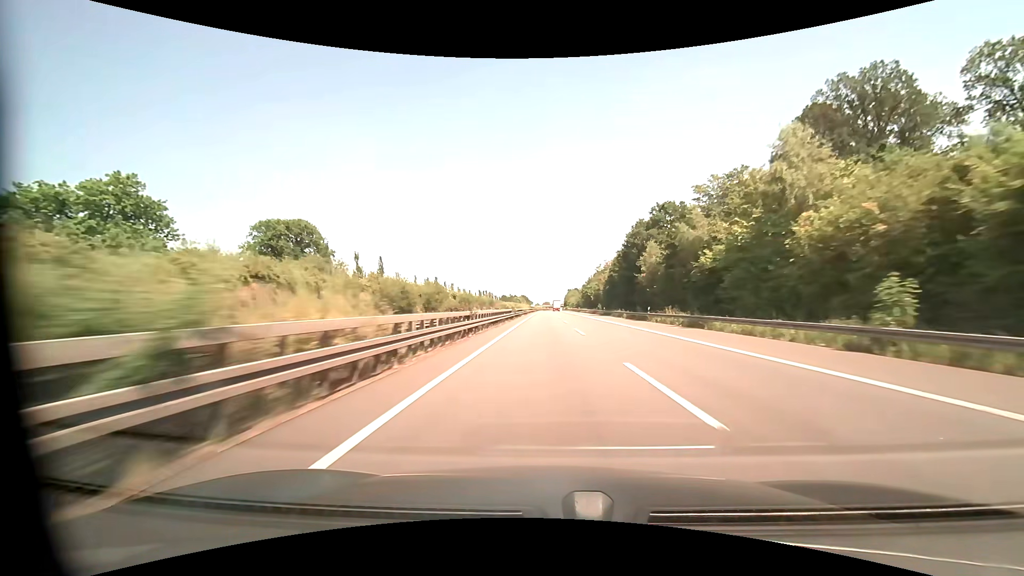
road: motorway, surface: asphalt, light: Day
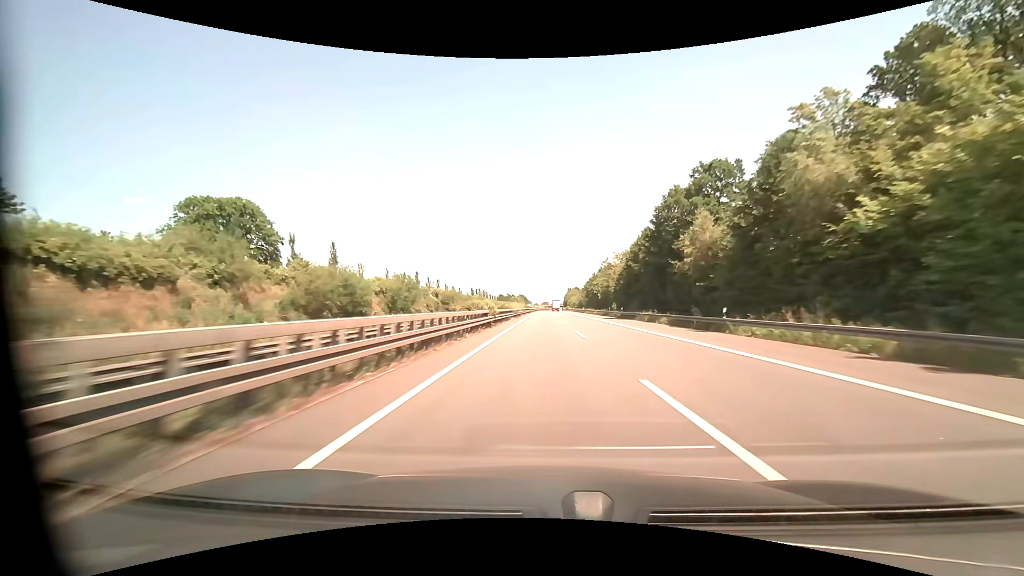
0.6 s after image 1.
(0.0, +20.7) m; 0°
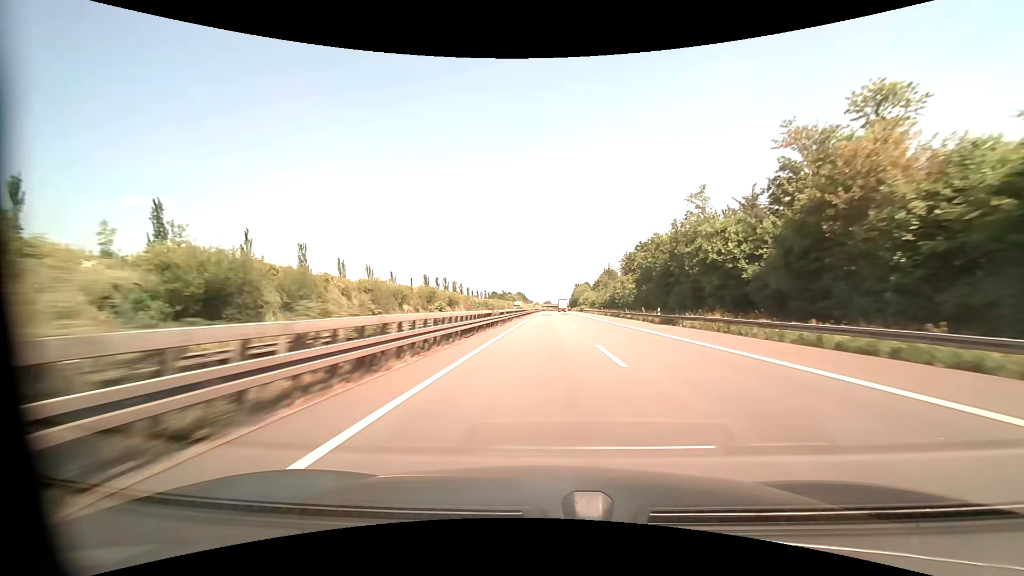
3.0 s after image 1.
(-0.1, +82.9) m; 0°
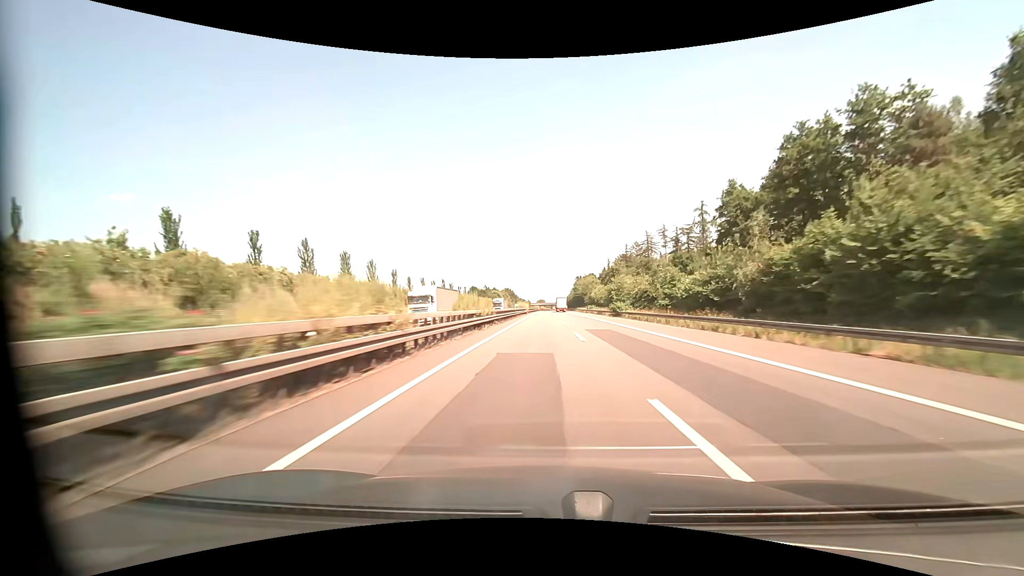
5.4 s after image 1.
(+0.6, +82.9) m; +1°
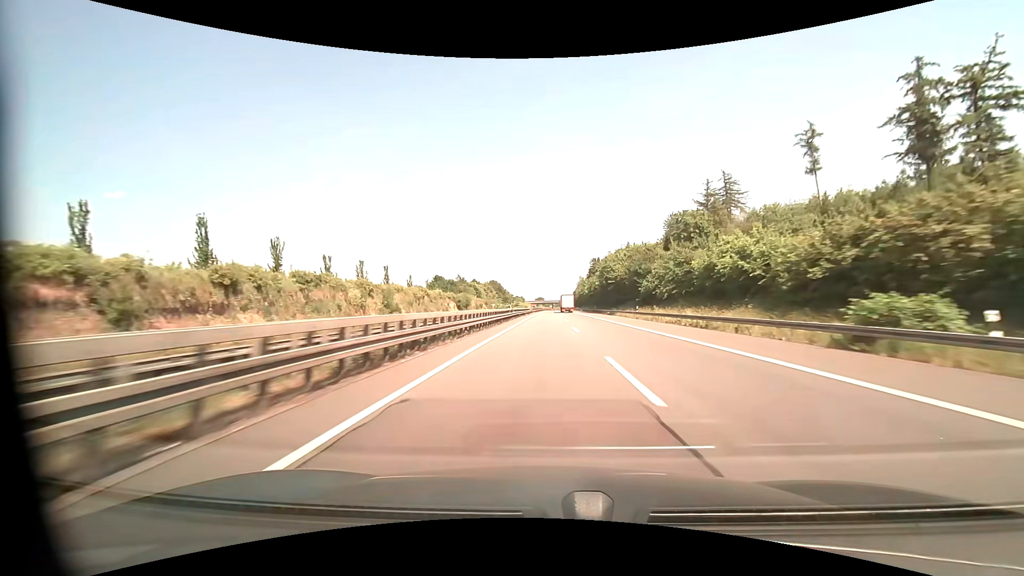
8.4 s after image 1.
(0.0, +103.4) m; 0°
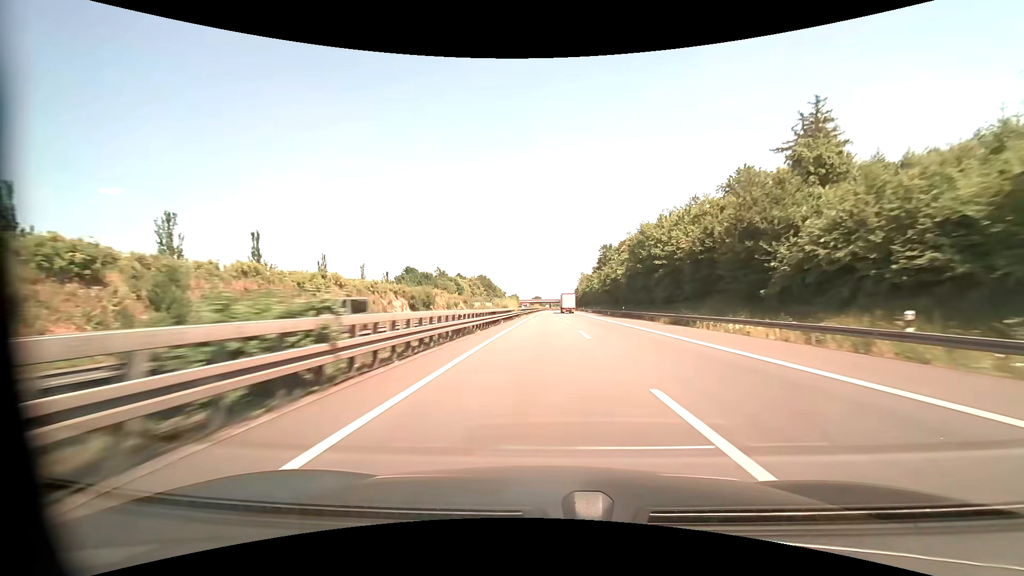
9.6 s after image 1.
(+0.1, +41.3) m; 0°
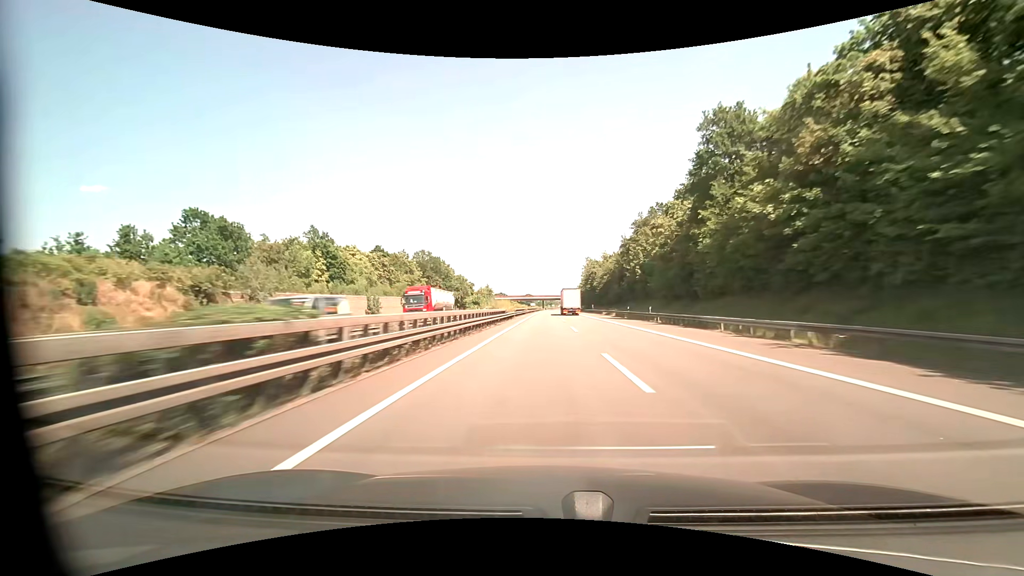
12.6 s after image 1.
(+1.0, +103.3) m; +1°
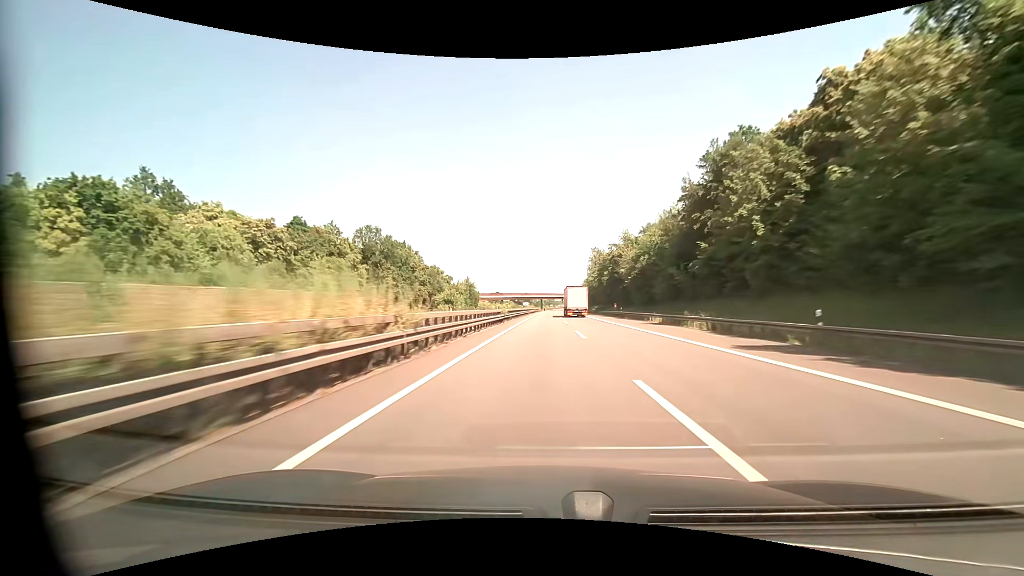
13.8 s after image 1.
(-0.1, +41.3) m; 0°
(0, +10) (0, +20) (0, +30) (0, +40) (0, +50) (0, +60) (0, +70) (0, +80) (0, +90) (0, +100) m
